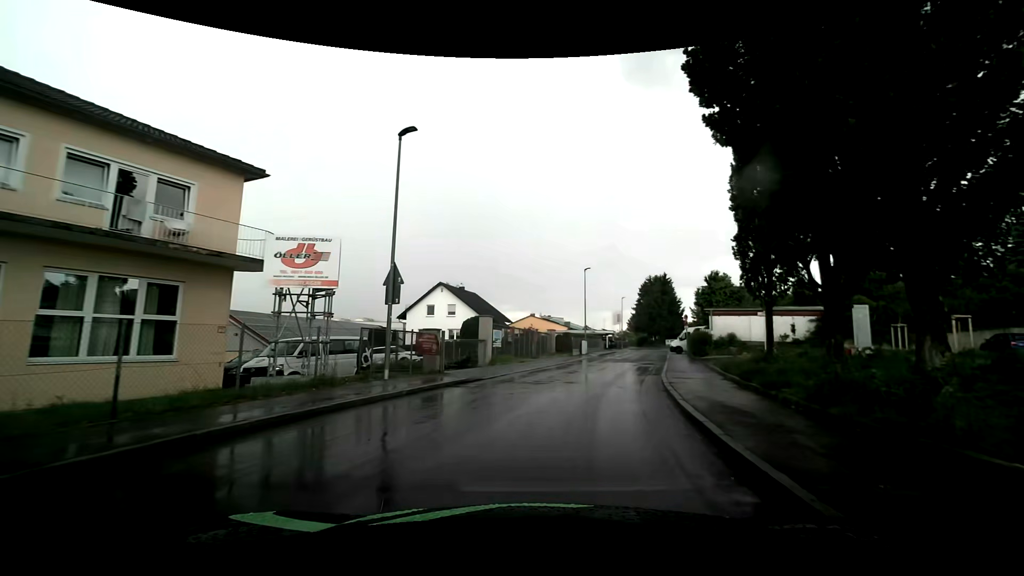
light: Day
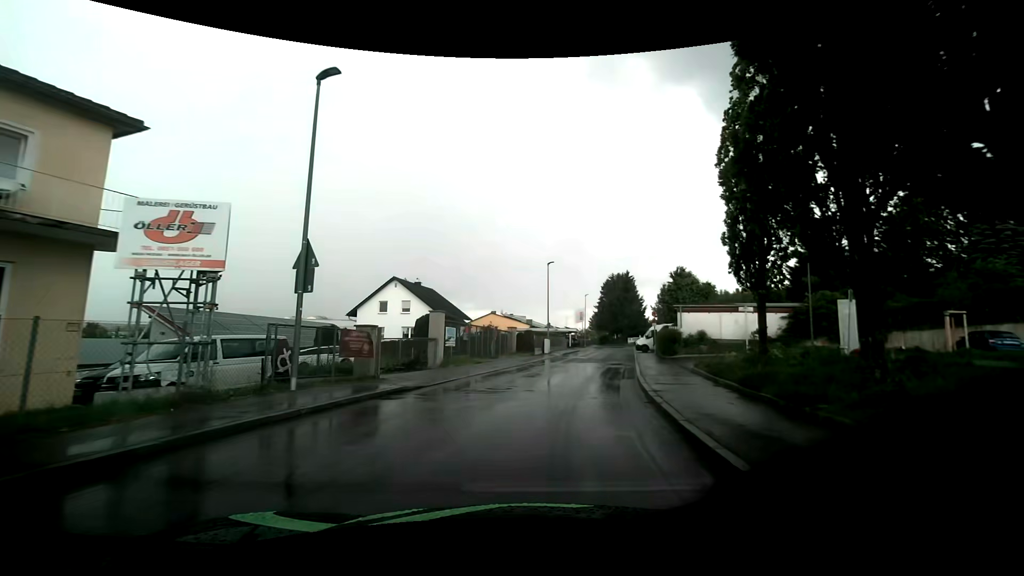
(+0.1, +3.2) m; +4°
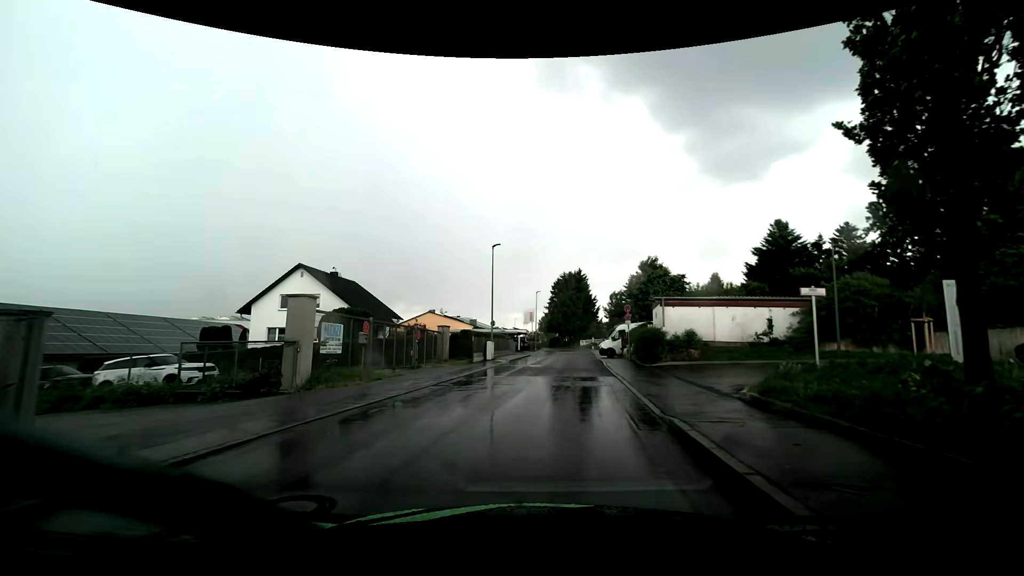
(+0.4, +9.7) m; +6°
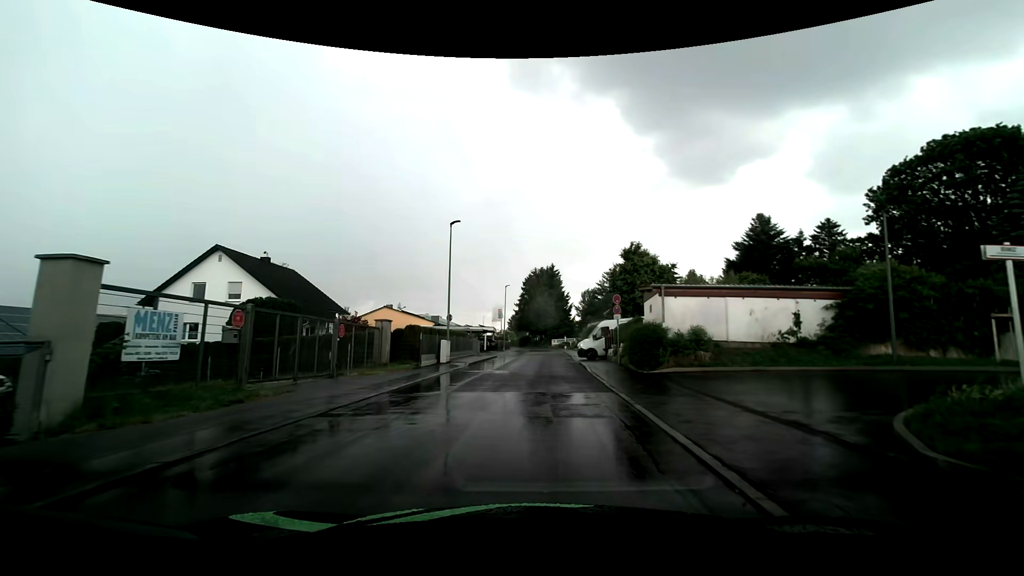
(+0.2, +6.6) m; +3°
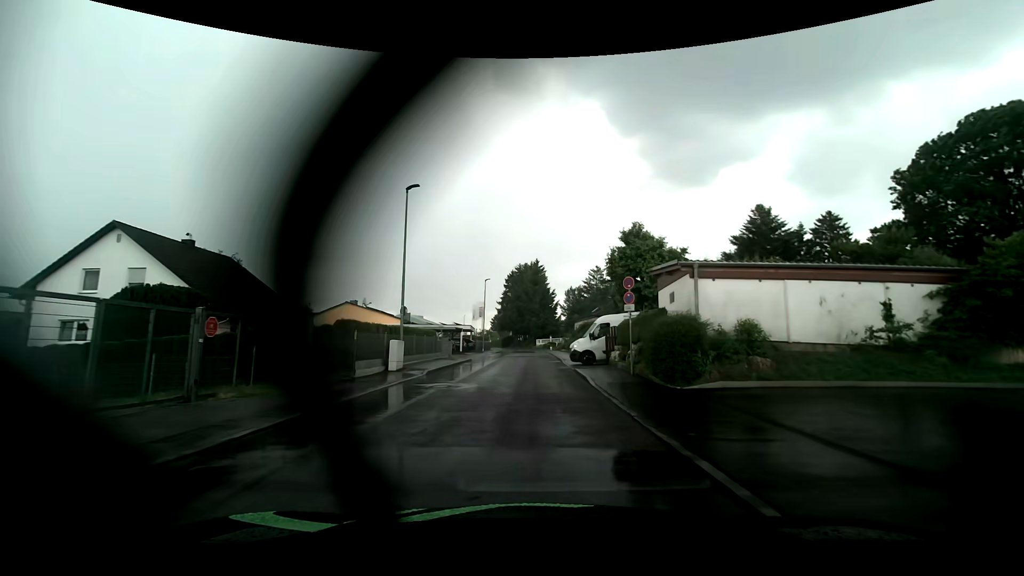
(+0.2, +6.9) m; +2°
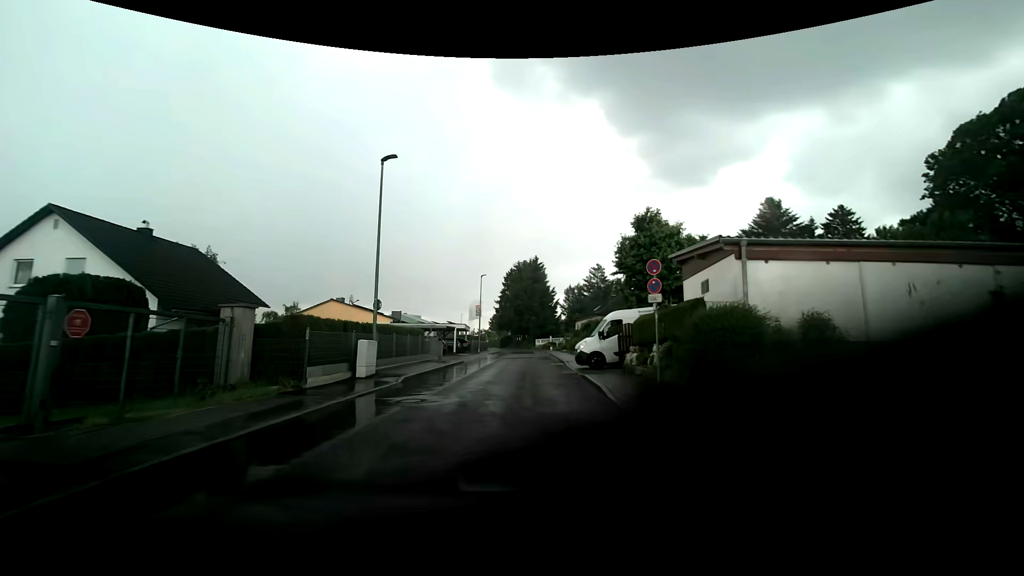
(0.0, +3.7) m; 0°
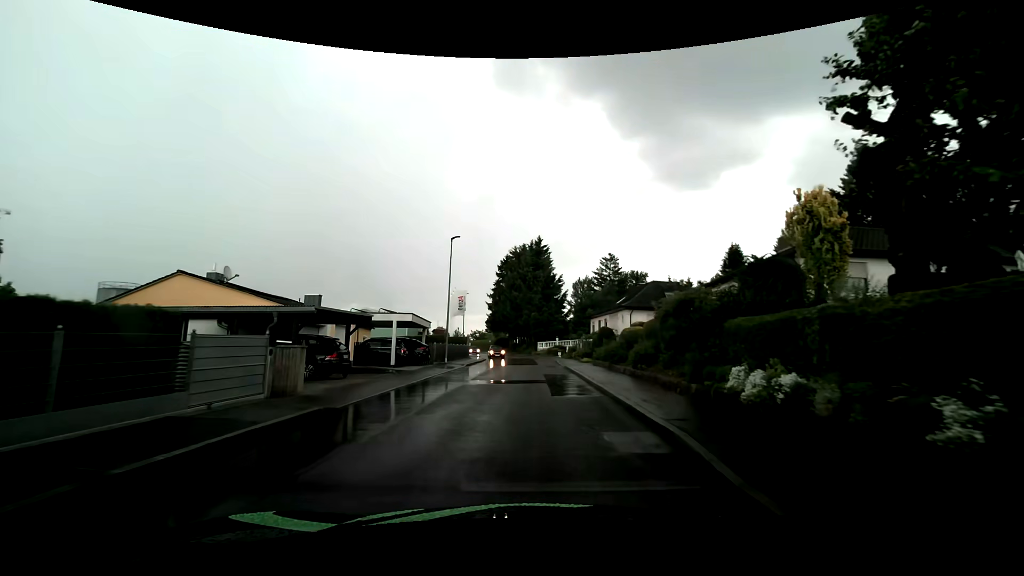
(-0.1, +21.2) m; 0°
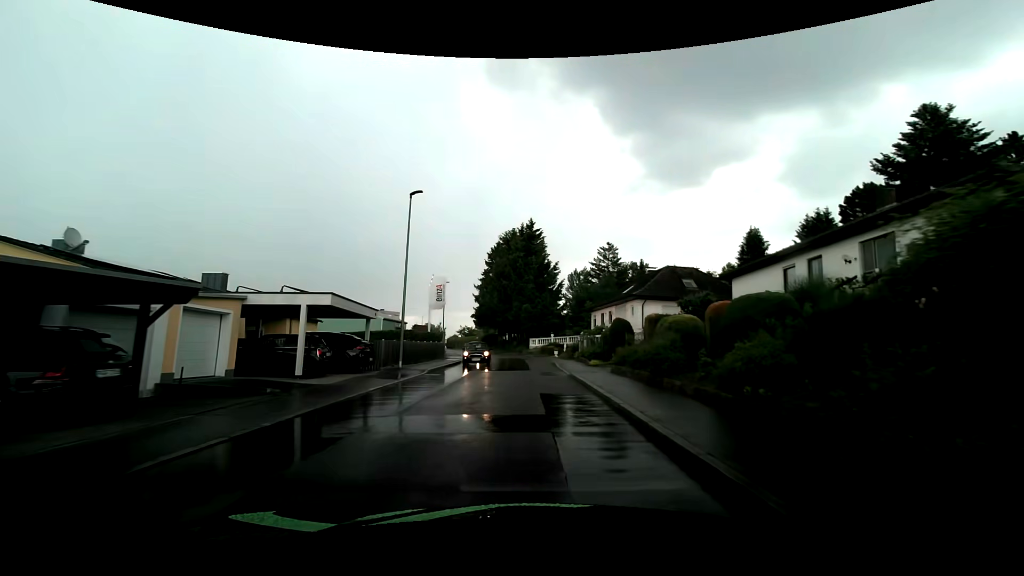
(0.0, +9.5) m; -1°
(0, +10) (0, +20) (0, +30) (0, +40) (-1, +50) (-3, +60) (-5, +69) (-7, +79) (-10, +89) (-12, +99) m
